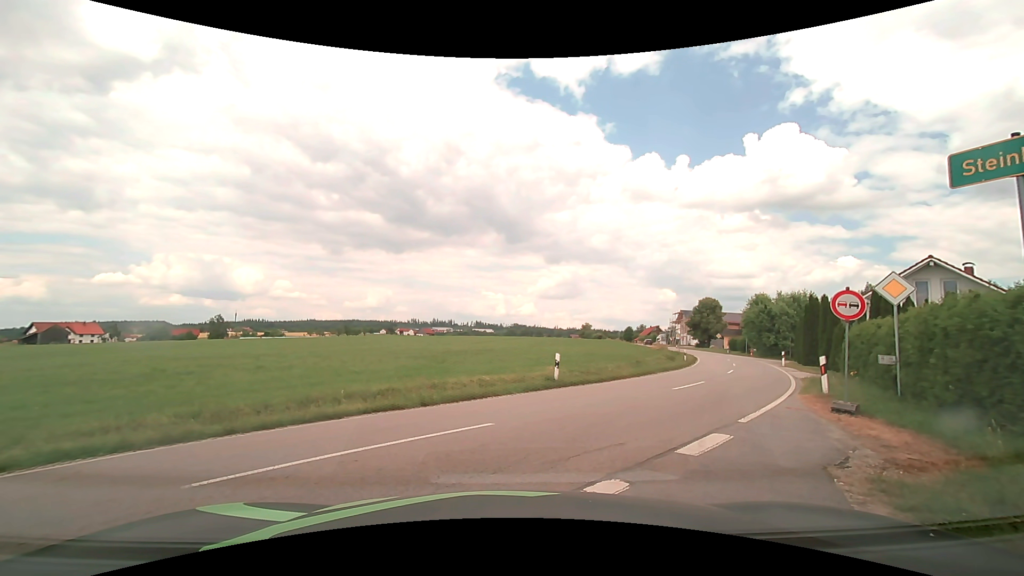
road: unclassified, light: Day
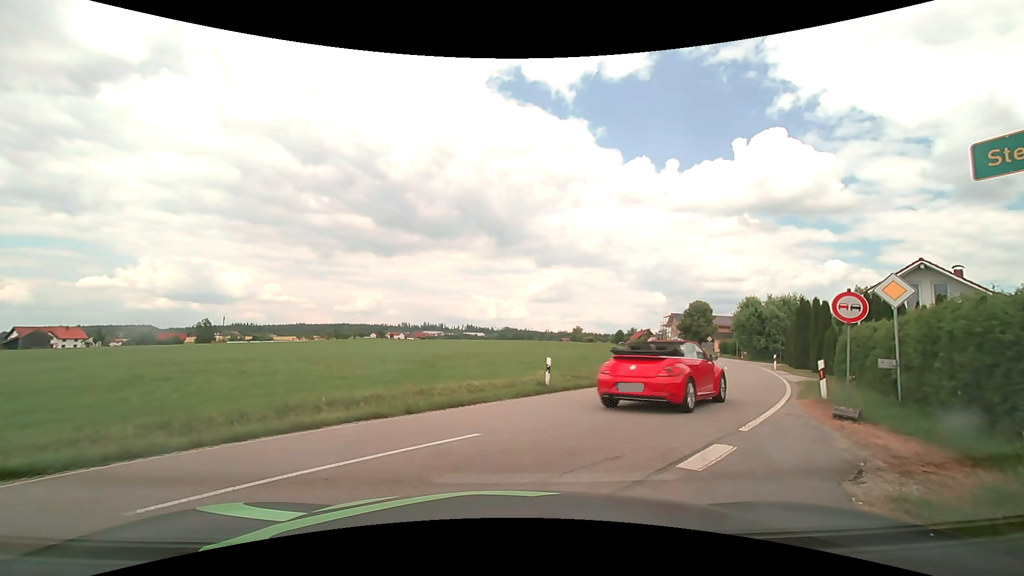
(0.0, +0.5) m; 0°
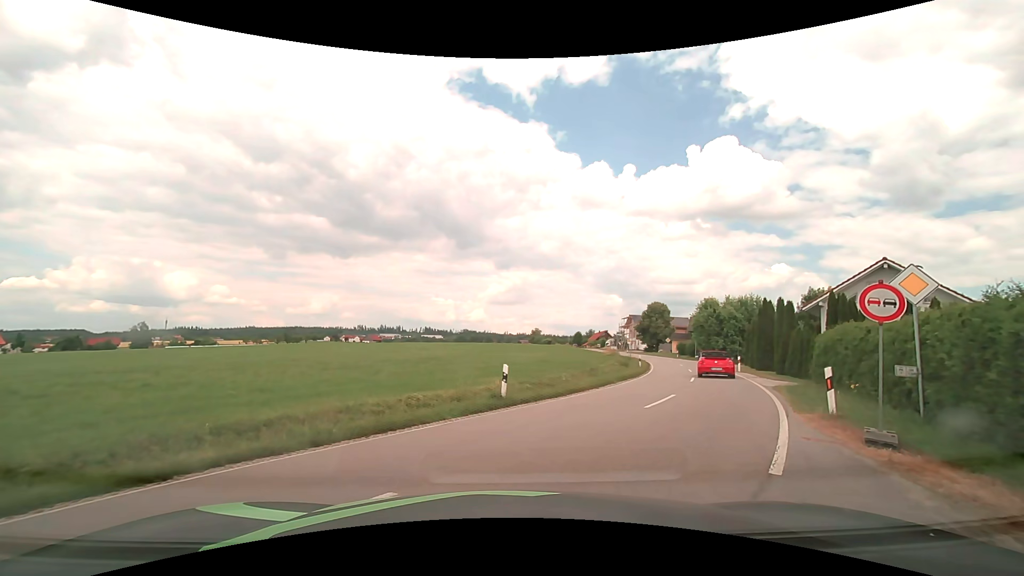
(+0.3, +2.7) m; +7°
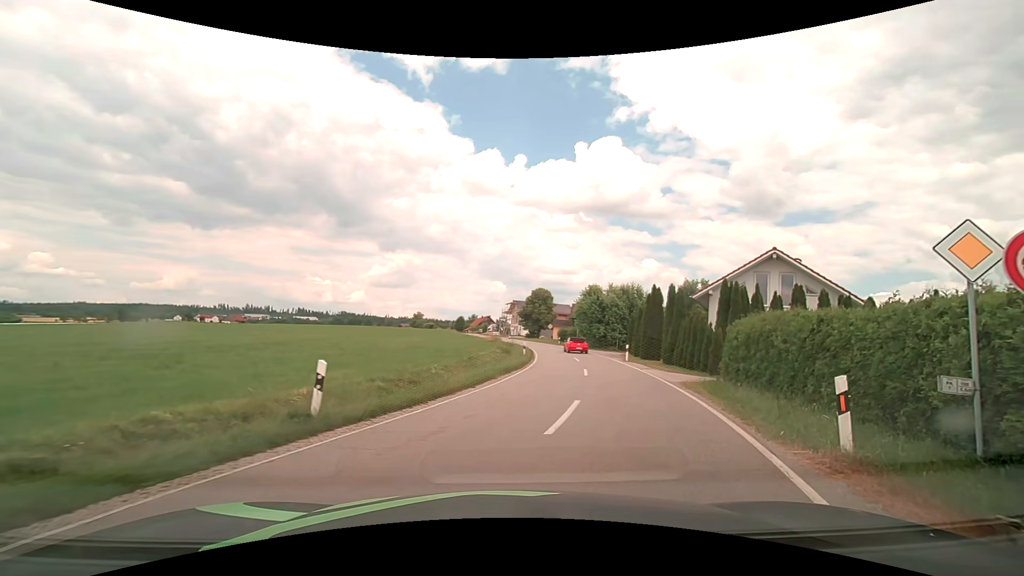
(+0.7, +5.2) m; +14°
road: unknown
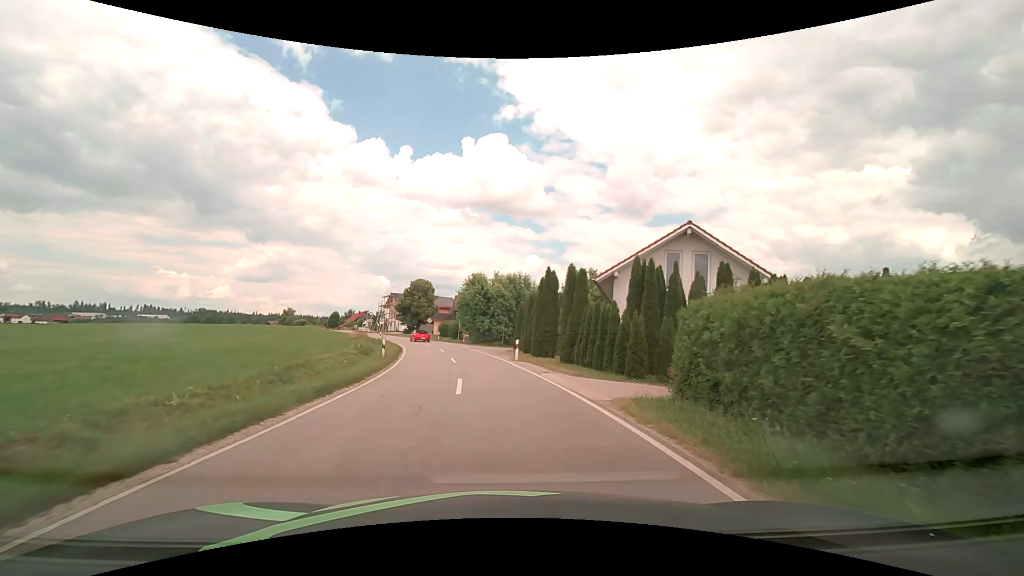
(+1.3, +8.0) m; +14°
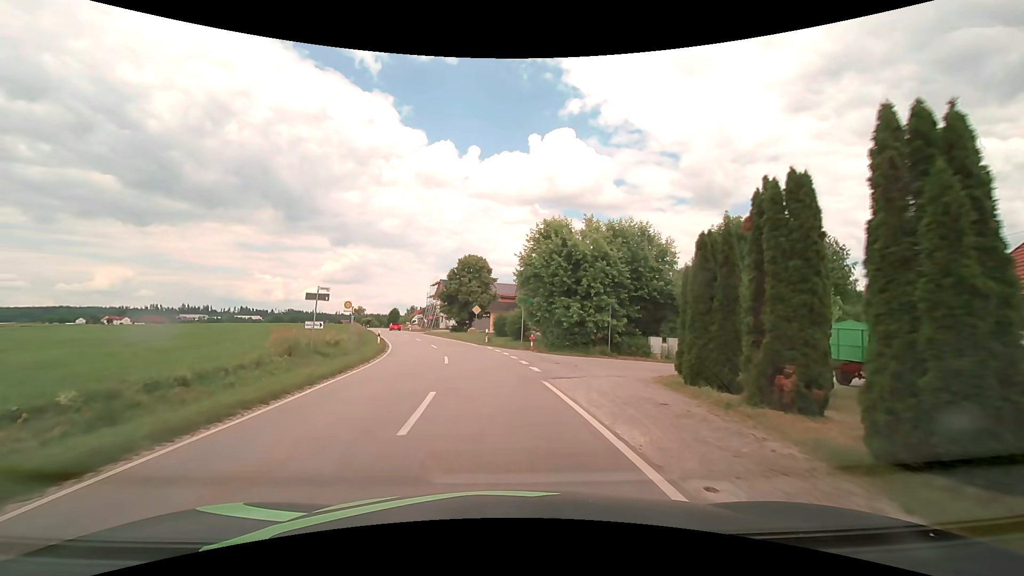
(-2.1, +29.7) m; -8°
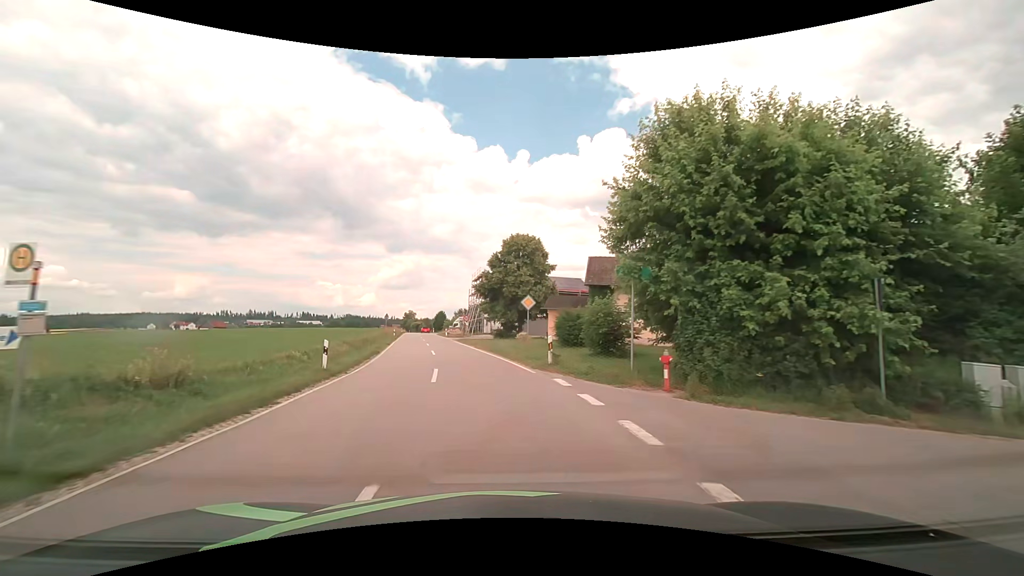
(-1.1, +17.9) m; -7°
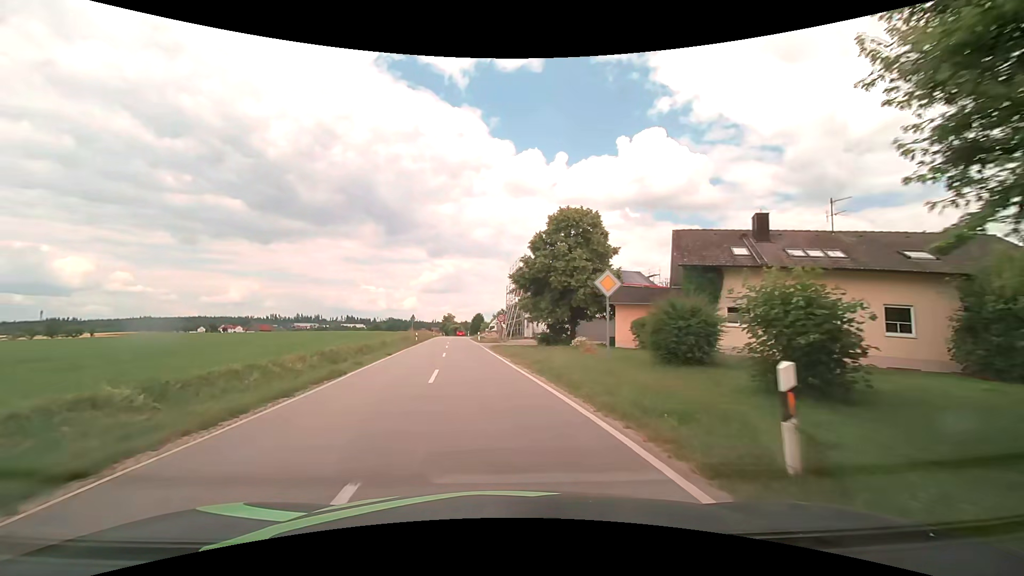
(-0.5, +12.3) m; -5°
(0, +10) (-1, +20) (-2, +30) (-3, +40) (-4, +50) (-5, +60) (-6, +70) (-7, +80) (-8, +90) (-9, +100) m
